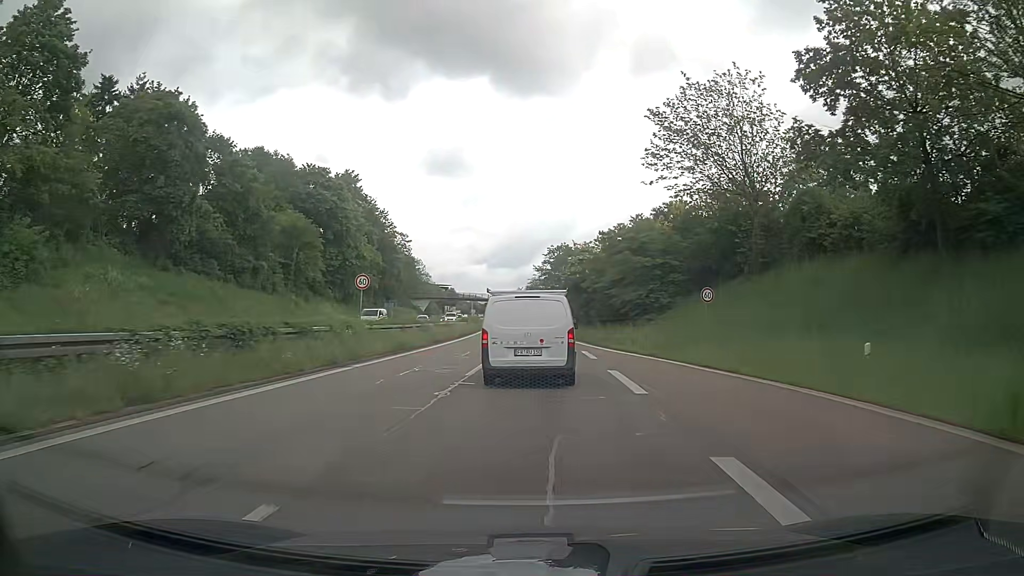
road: trunk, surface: asphalt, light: Day
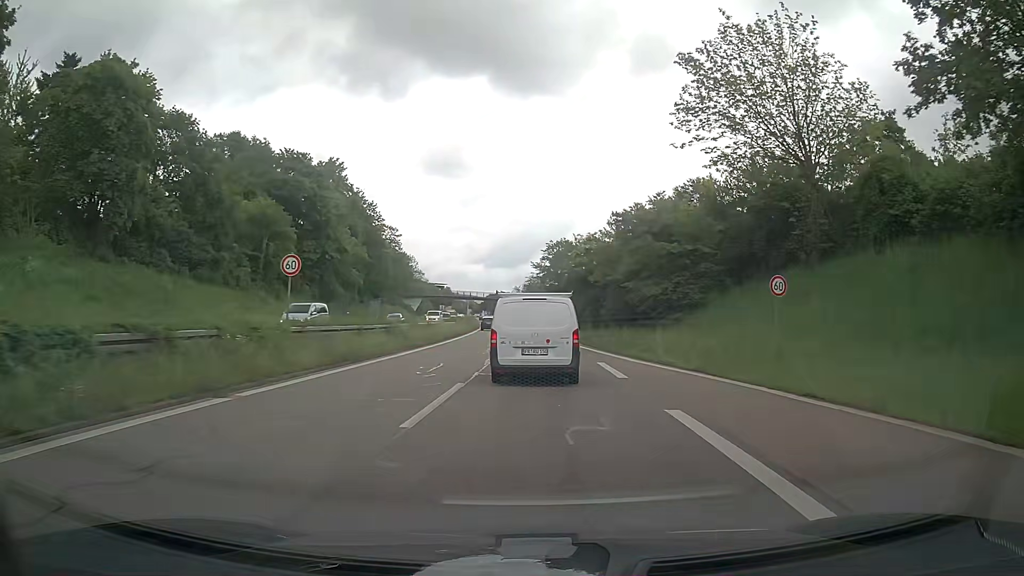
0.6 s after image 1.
(0.0, +8.2) m; 0°
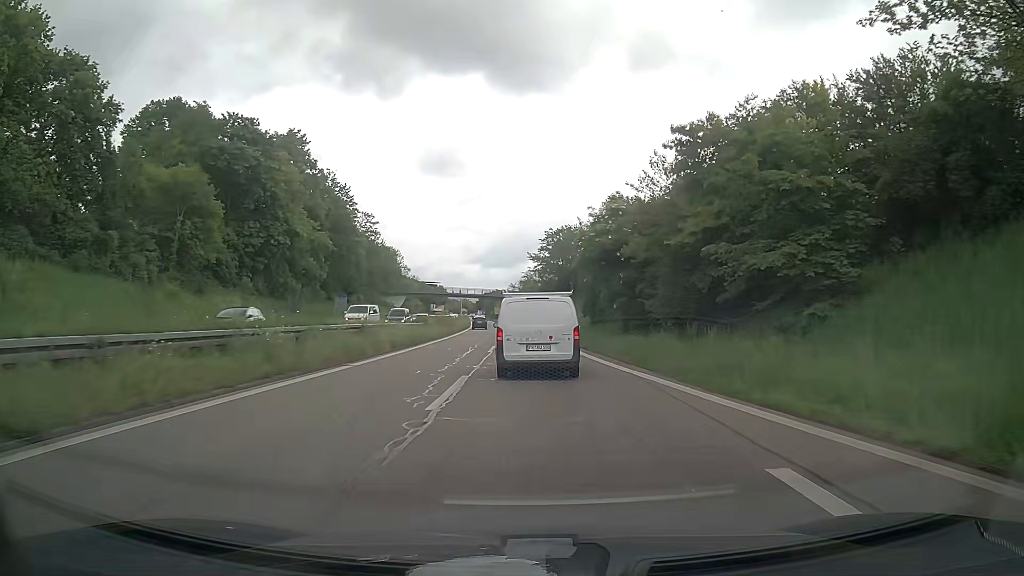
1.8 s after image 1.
(+0.1, +16.5) m; 0°
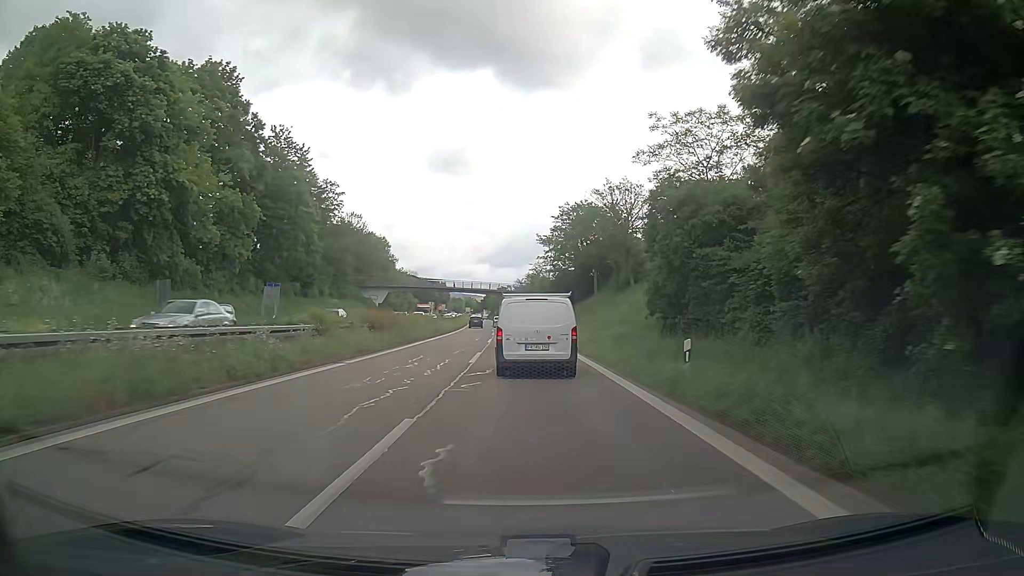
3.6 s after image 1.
(0.0, +25.1) m; -1°
